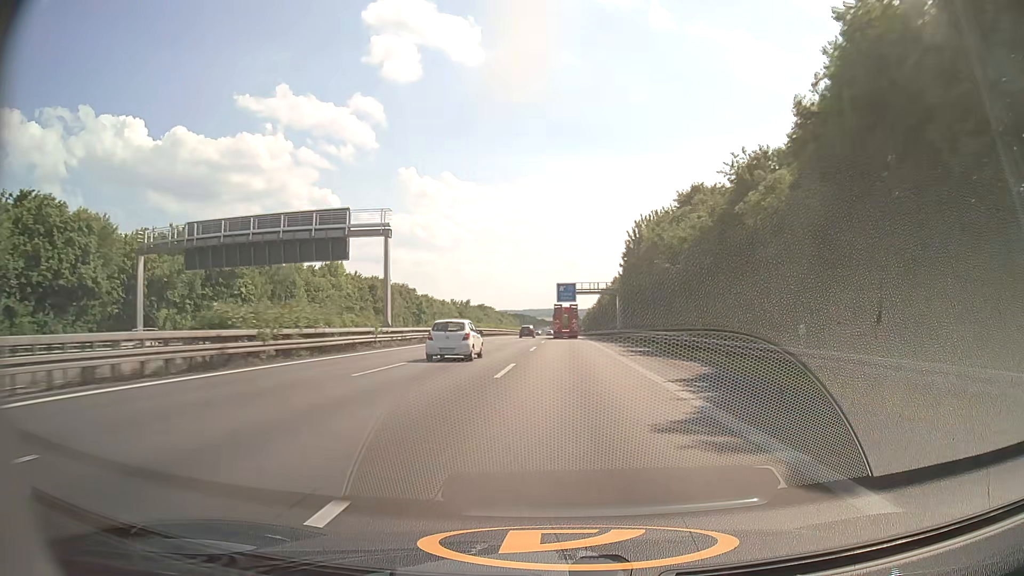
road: motorway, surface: asphalt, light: Day
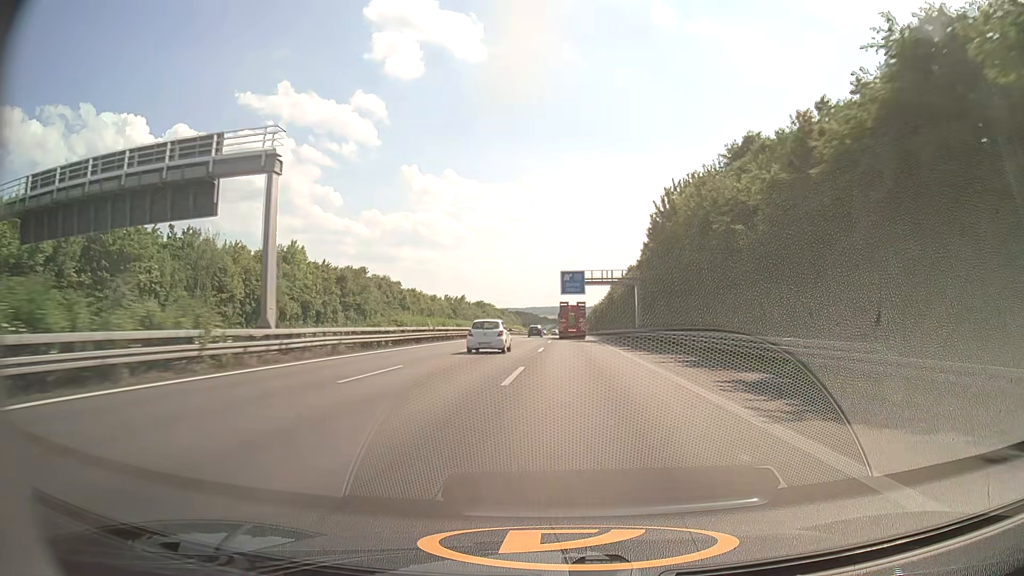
(-0.1, +20.3) m; 0°
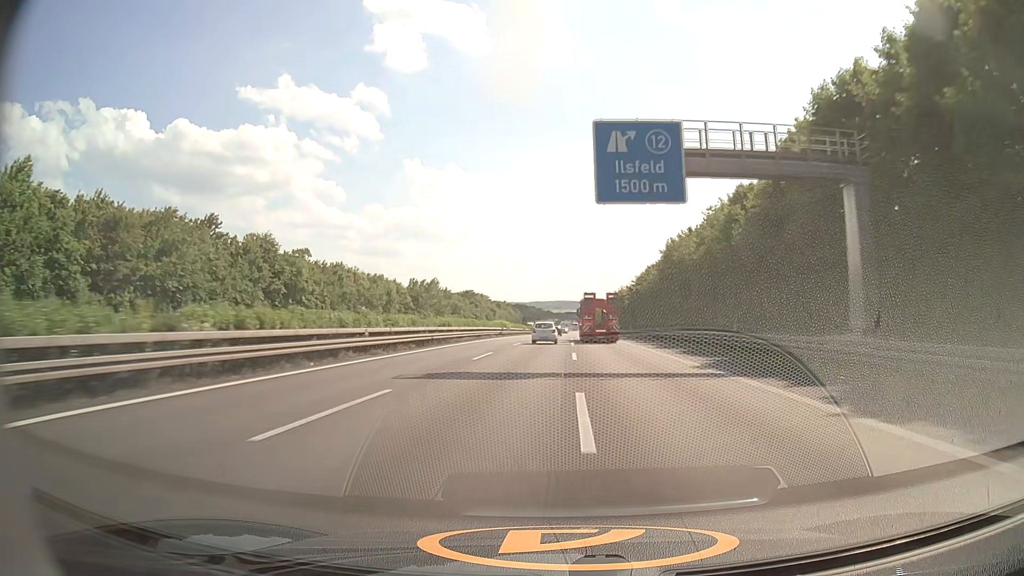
(-0.3, +60.9) m; 0°
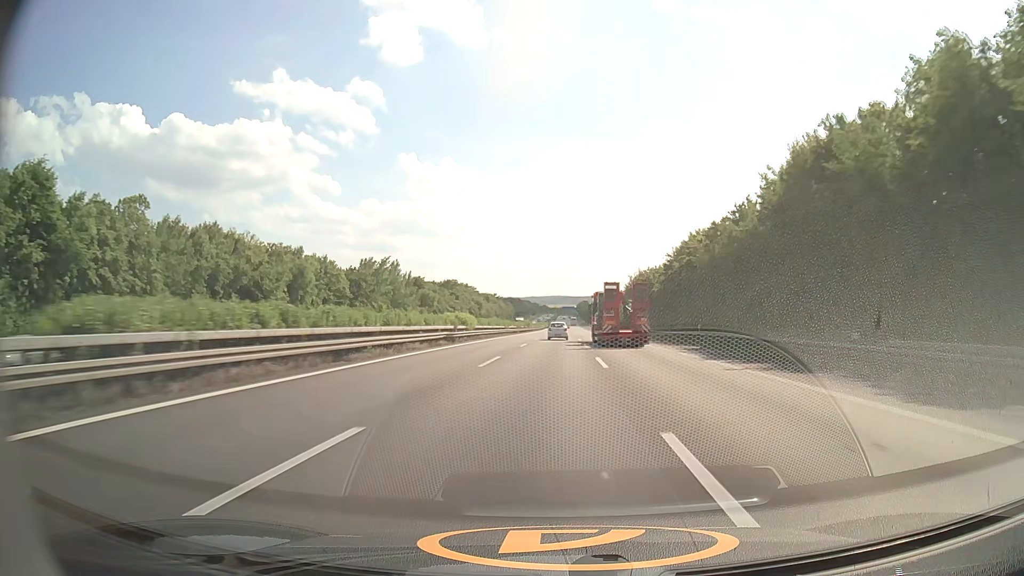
(+0.1, +40.5) m; 0°
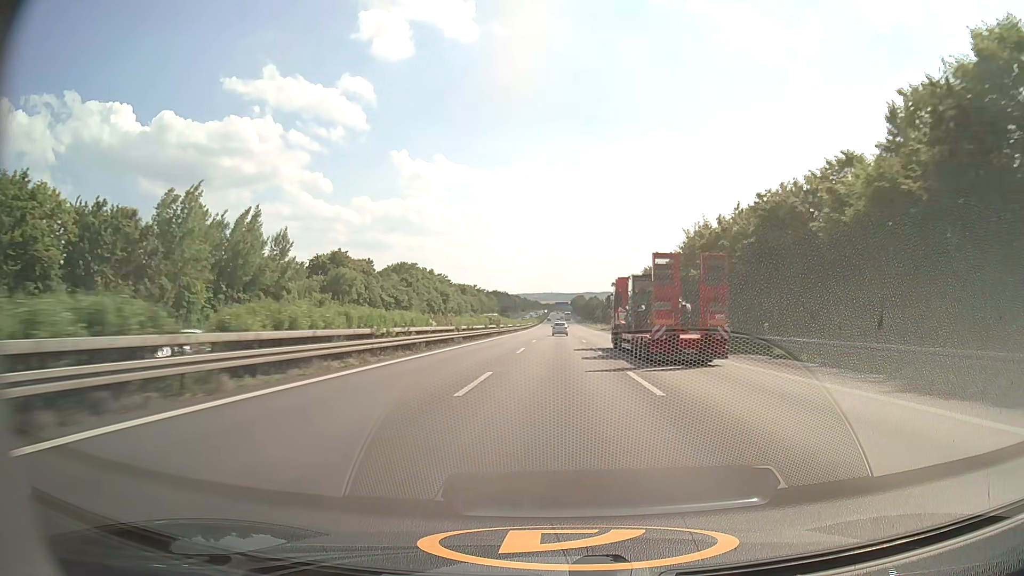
(+0.6, +60.8) m; +1°
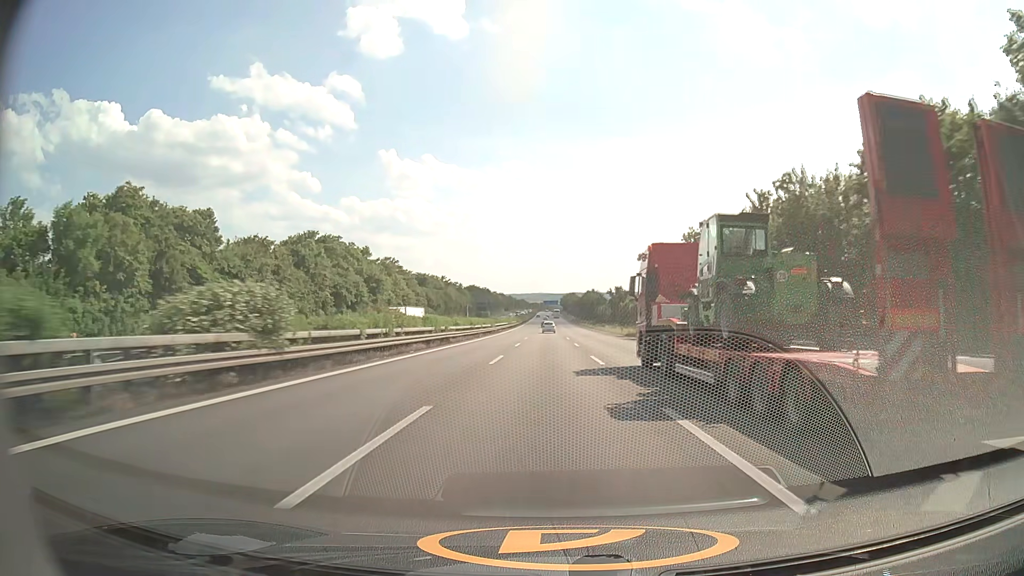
(+0.7, +61.4) m; +1°
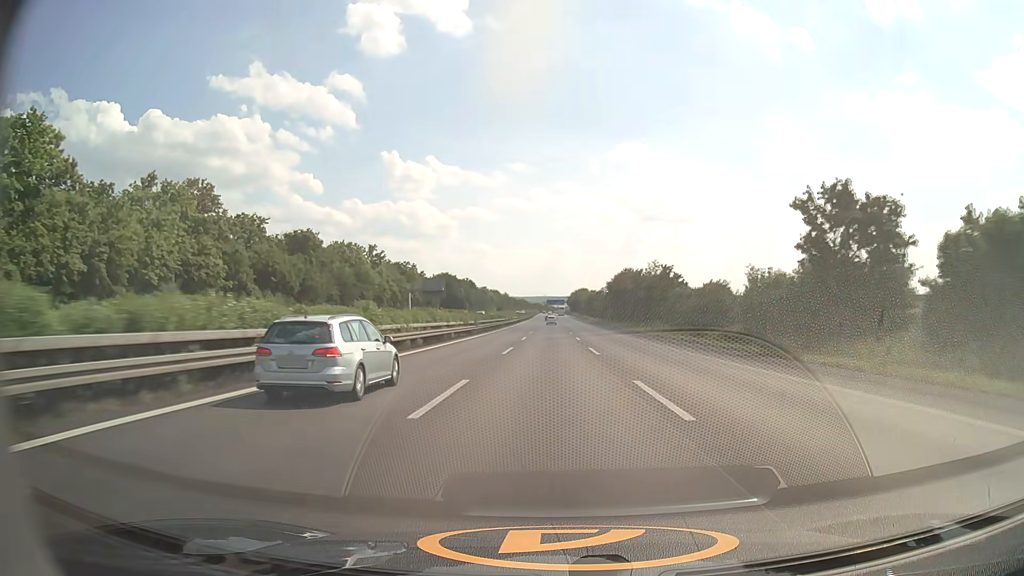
(-1.0, +102.5) m; 0°
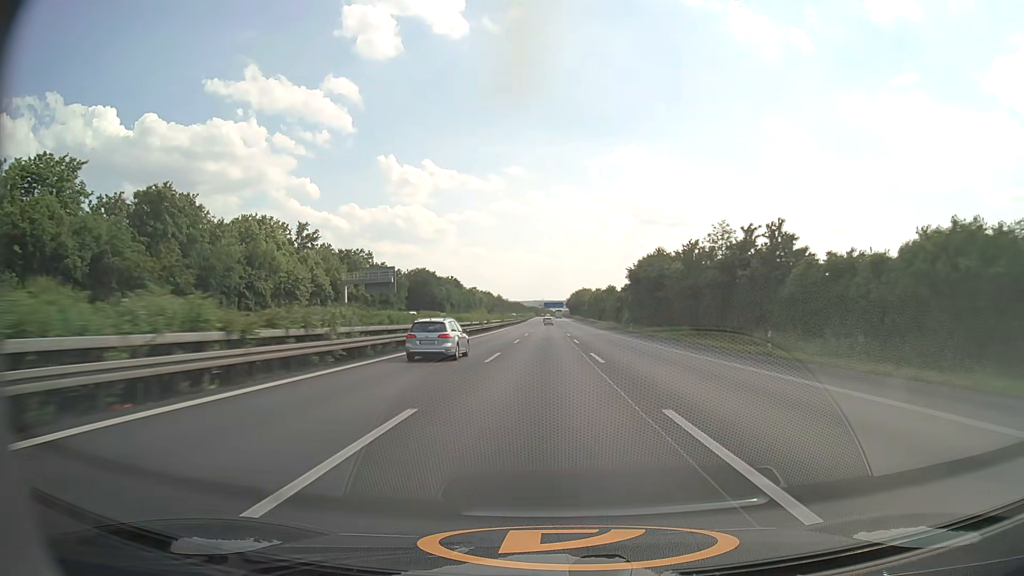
(+0.1, +40.6) m; 0°
(0, +10) (0, +20) (0, +30) (0, +40) (0, +50) (0, +60) (0, +70) (0, +80) (0, +90) (0, +100) m
